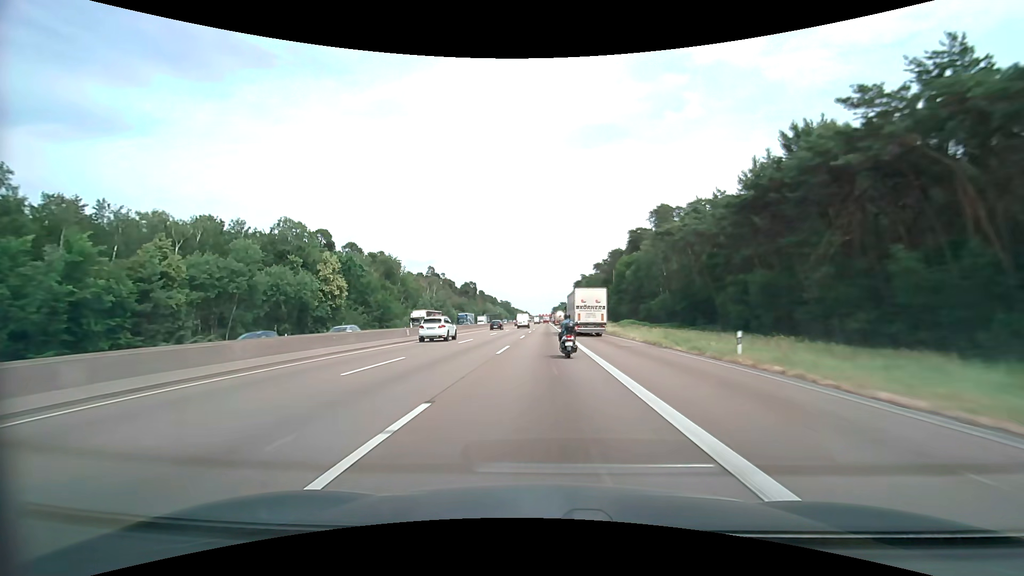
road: motorway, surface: asphalt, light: Day
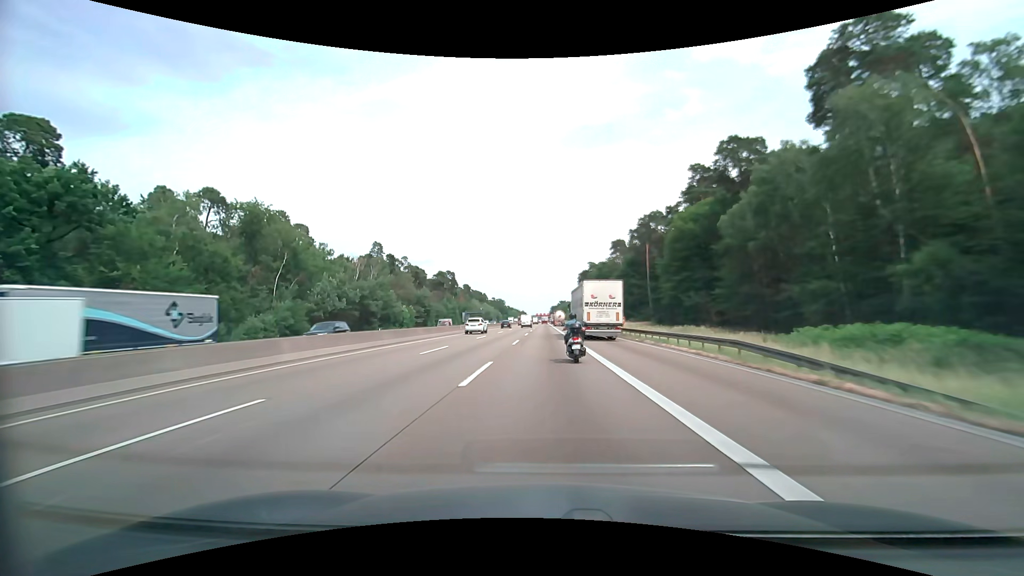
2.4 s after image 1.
(-0.2, +63.3) m; 0°
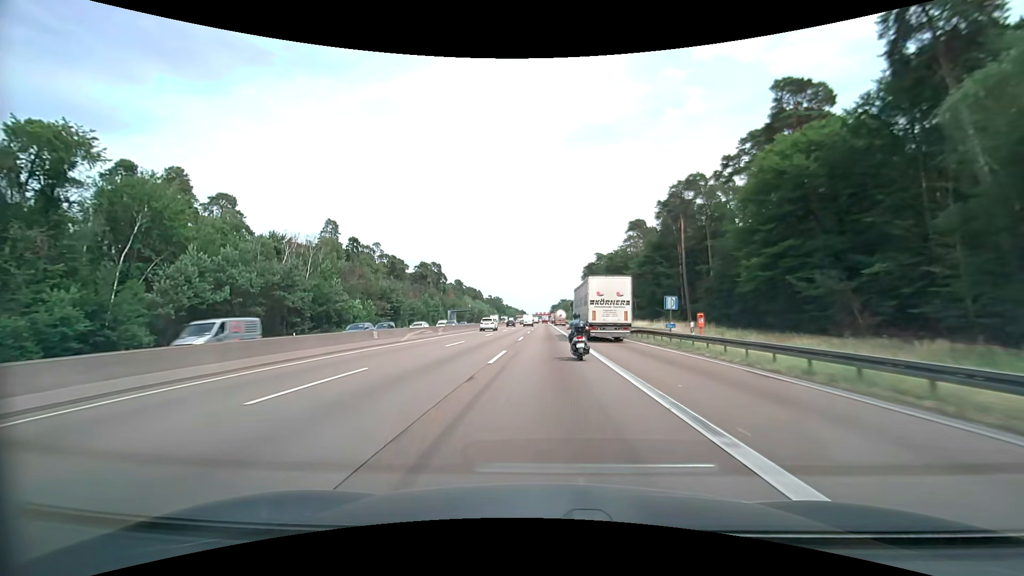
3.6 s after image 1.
(0.0, +30.6) m; 0°
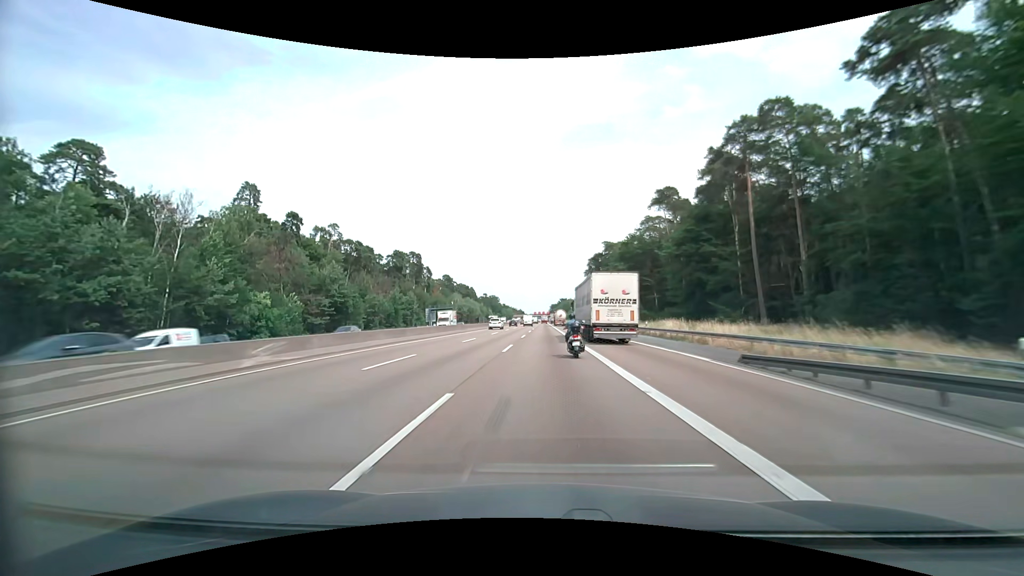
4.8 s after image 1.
(+0.1, +30.3) m; 0°
(0, +10) (0, +20) (0, +30) (0, +40) (0, +50) (0, +60) (0, +70) (0, +80) (0, +90) (0, +100) m
